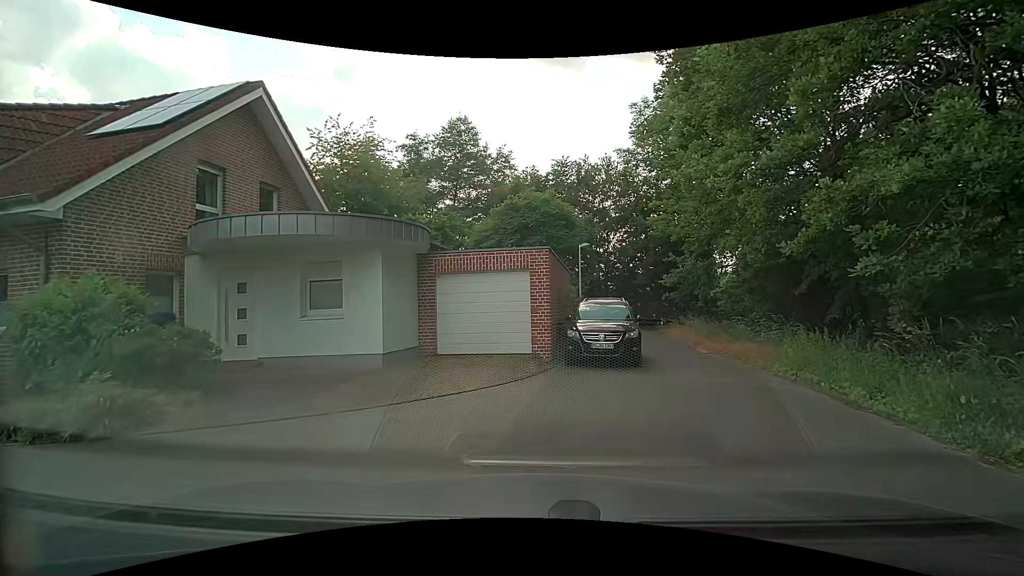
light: Day
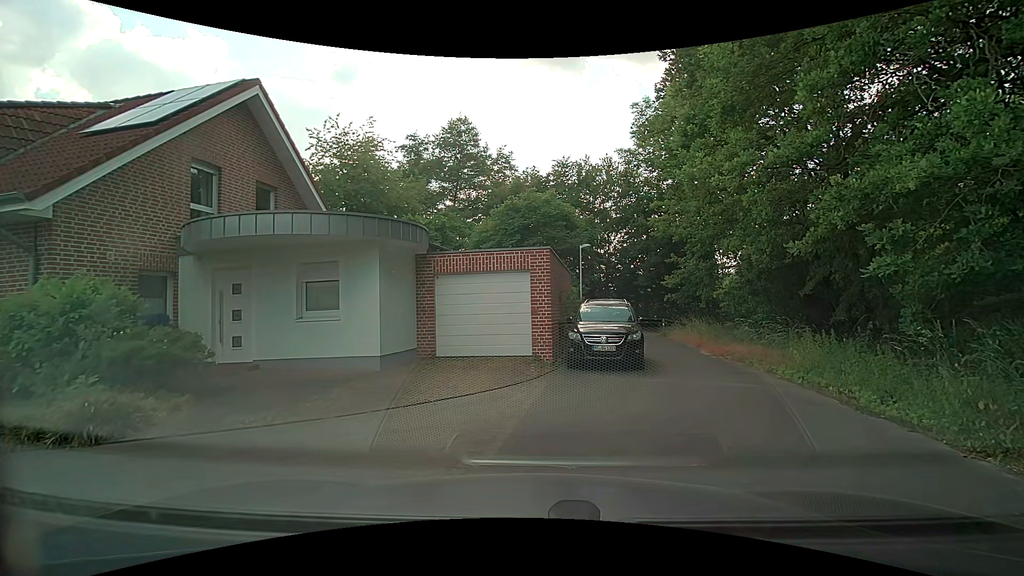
(0.0, +0.3) m; 0°
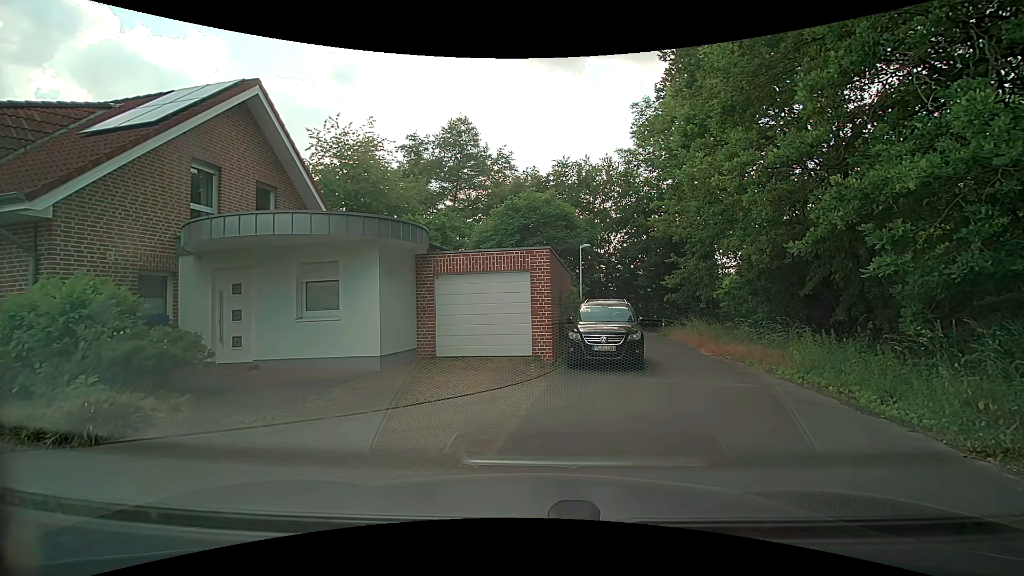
(0.0, 0.0) m; 0°
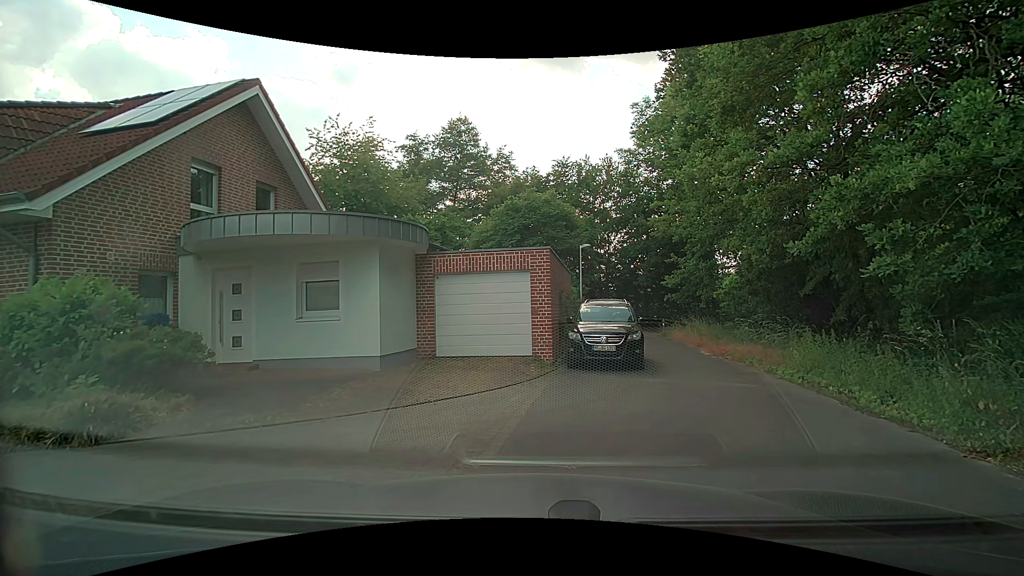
(0.0, 0.0) m; 0°
